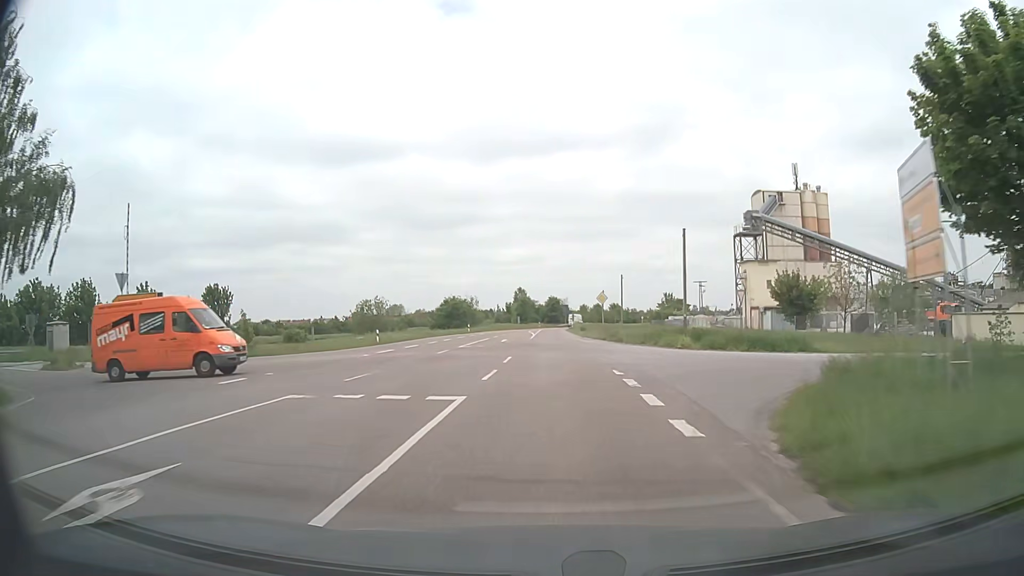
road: secondary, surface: asphalt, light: Day
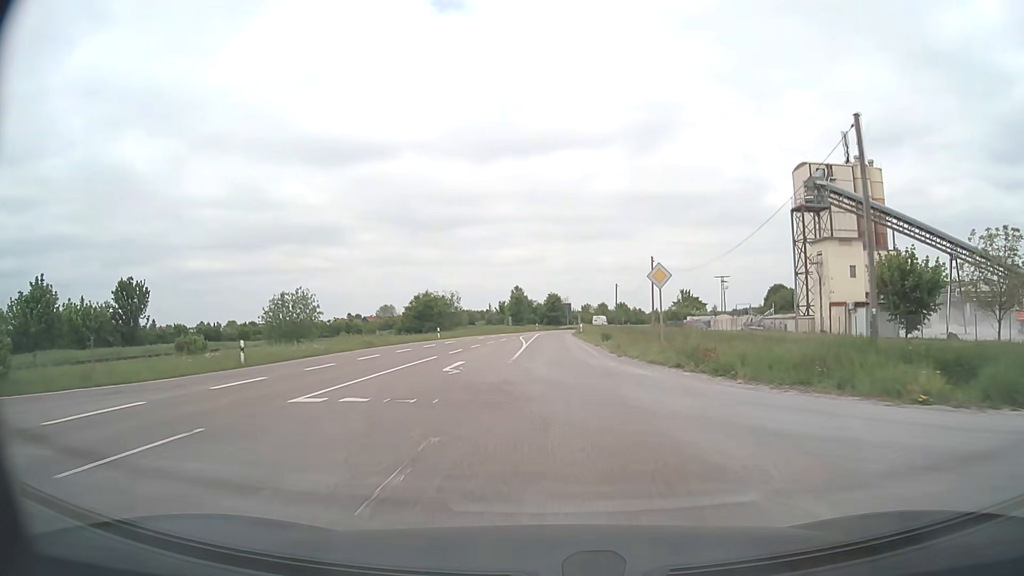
(0.0, +22.0) m; 0°
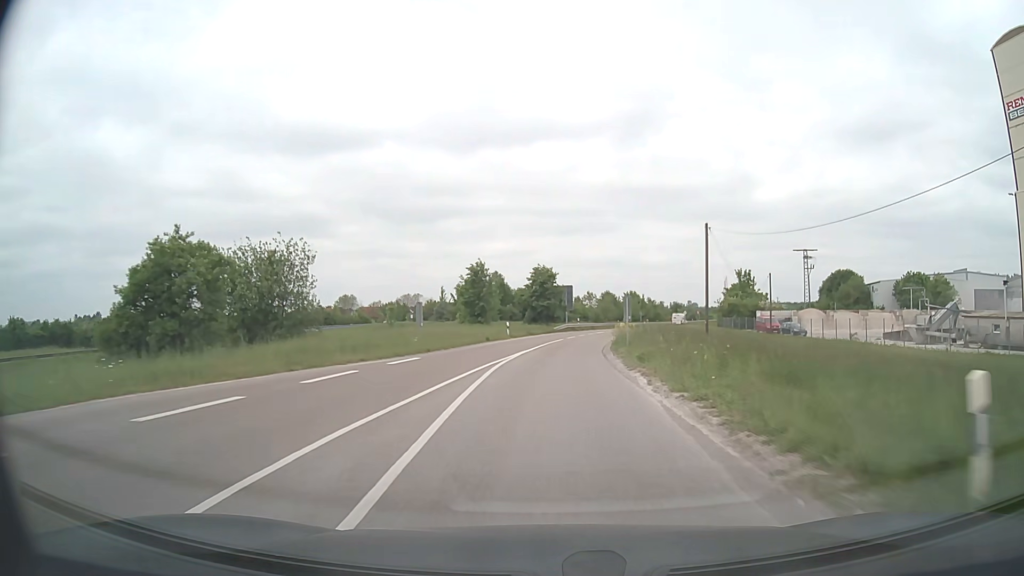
(+0.2, +53.7) m; +1°
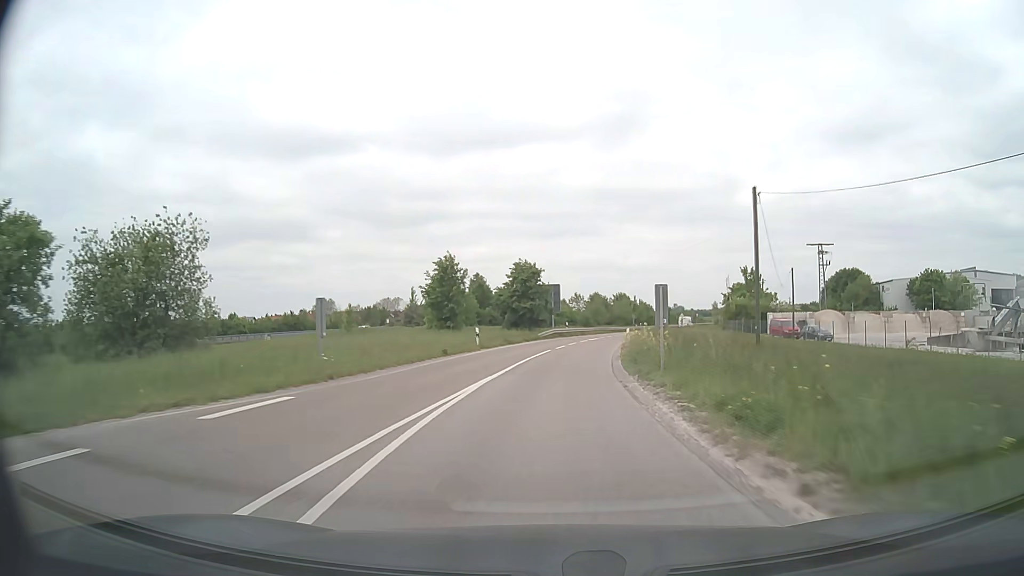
(+0.1, +10.7) m; +1°
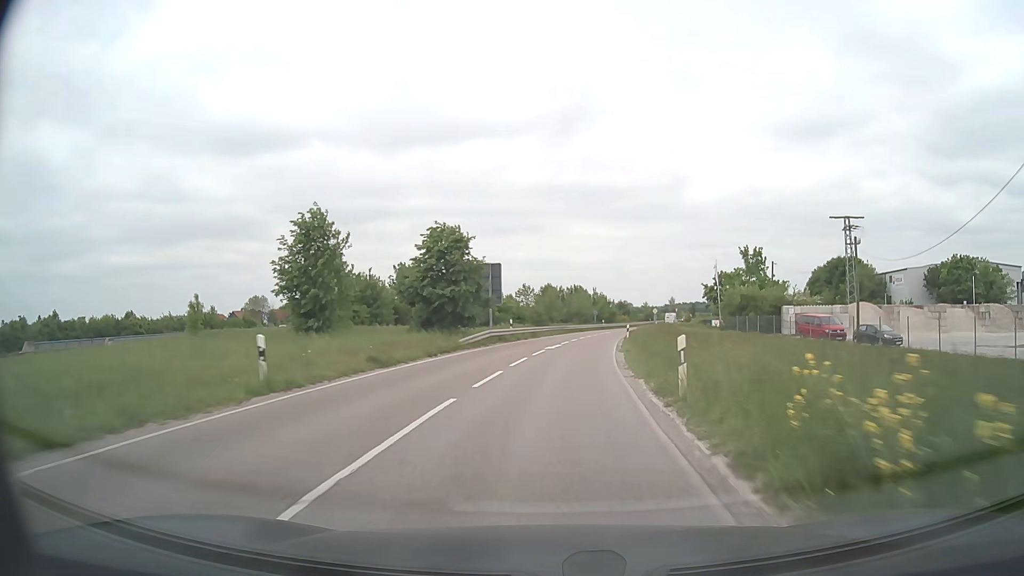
(+0.8, +21.4) m; +5°
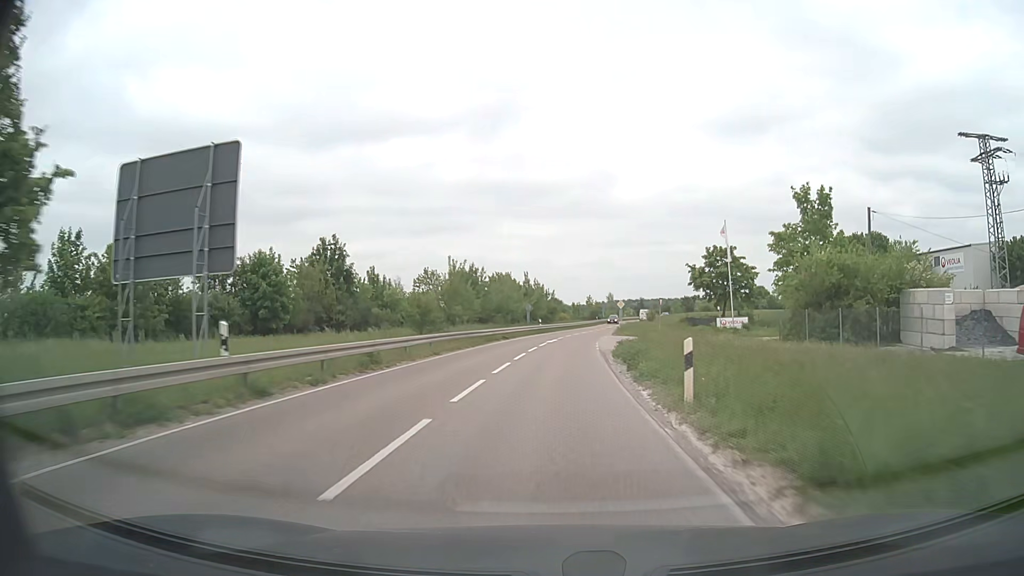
(+1.8, +32.3) m; +6°
(0, +10) (0, +20) (+1, +30) (+2, +40) (+3, +50) (+4, +60) (+5, +70) (+7, +80) (+9, +89) (+11, +99) m
